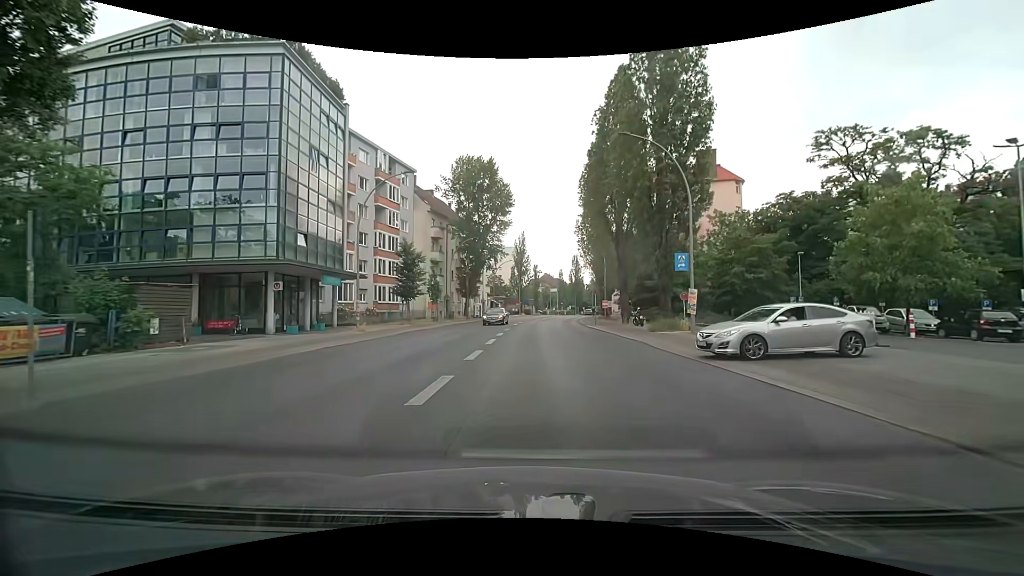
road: secondary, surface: asphalt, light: Day
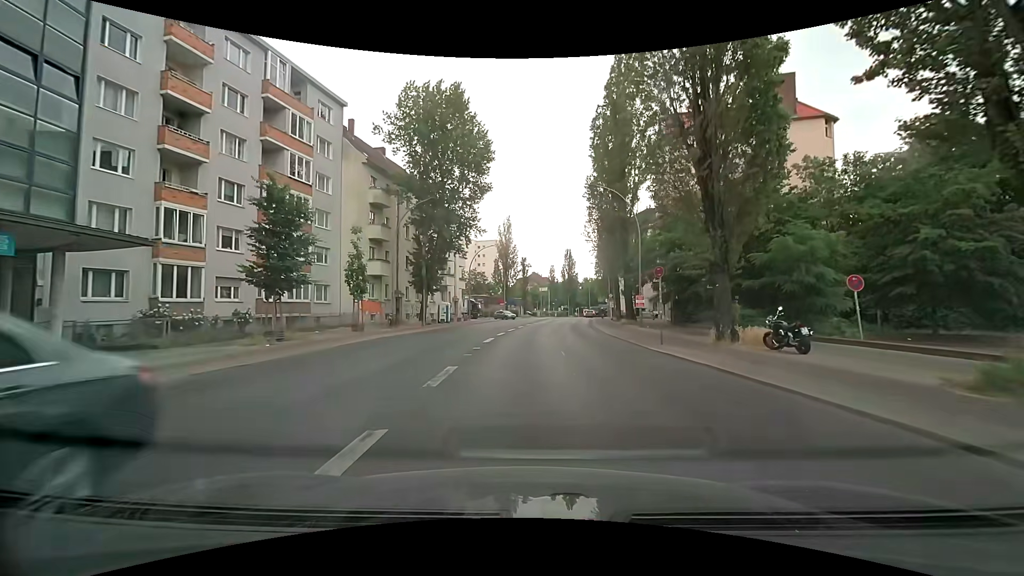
(+0.1, +22.4) m; +1°
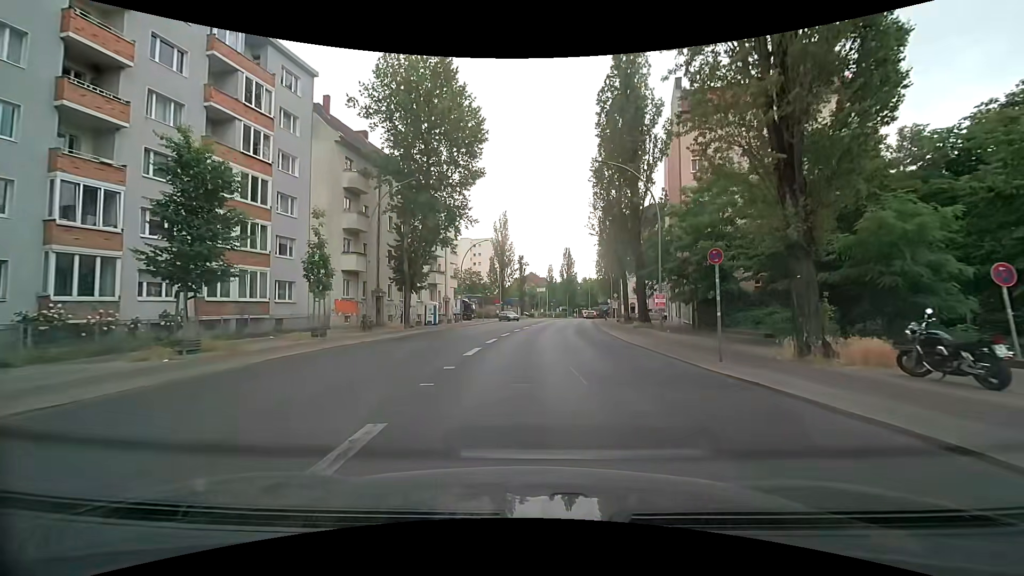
(0.0, +5.8) m; 0°
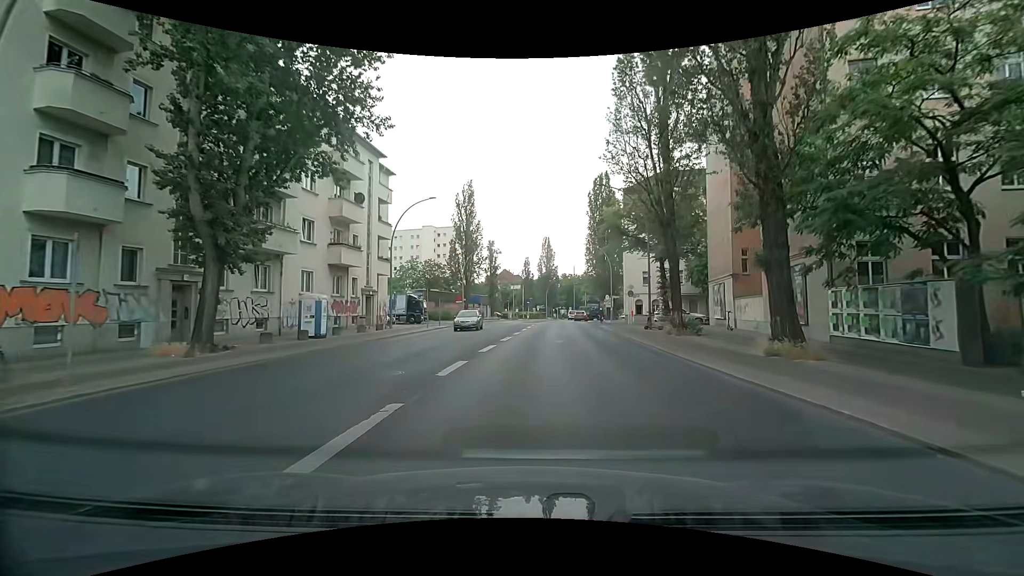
(+0.5, +23.0) m; +3°
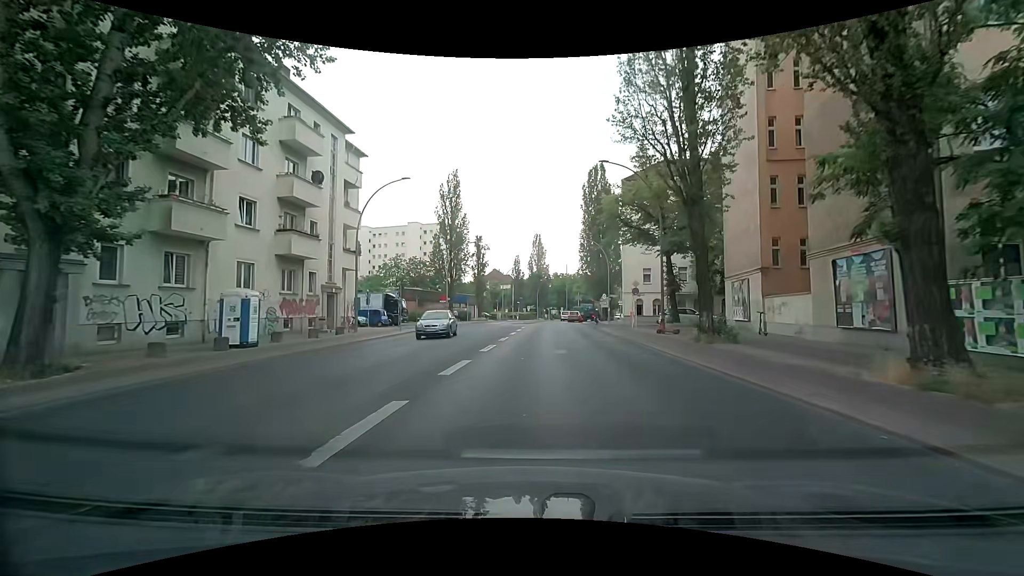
(+0.1, +5.8) m; +2°
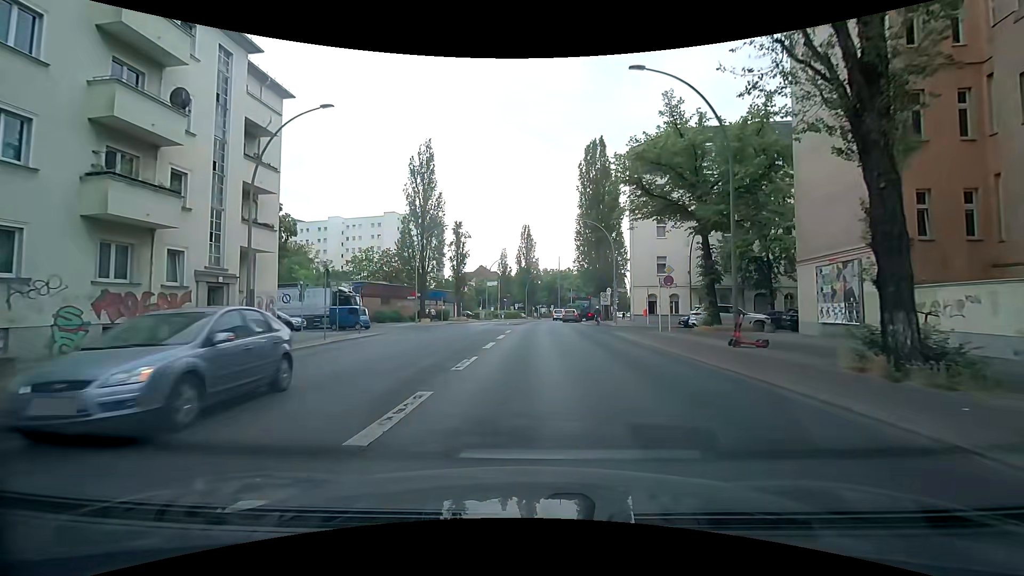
(+0.1, +11.4) m; +1°
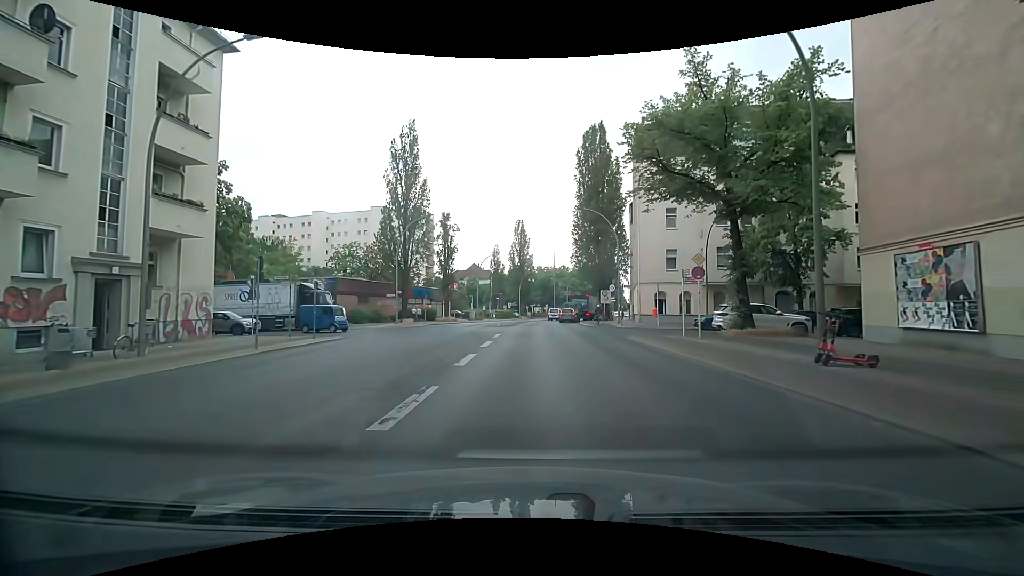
(0.0, +5.4) m; +1°
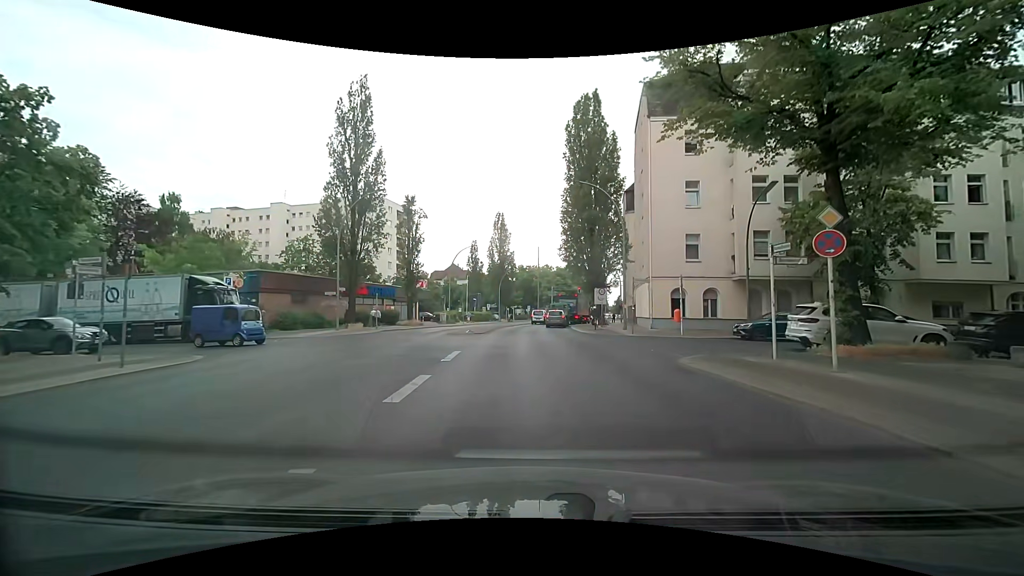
(+0.3, +10.1) m; +2°
